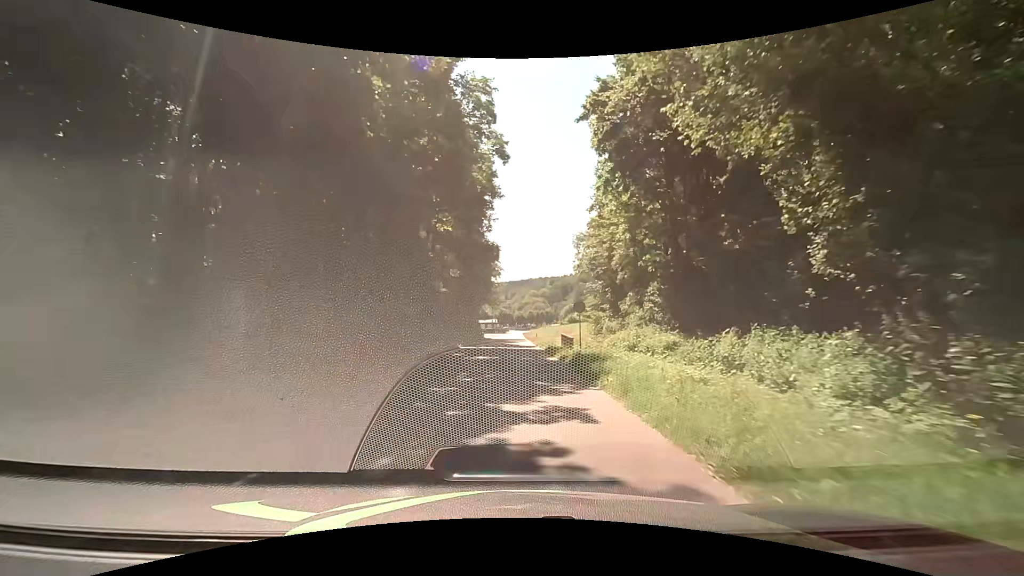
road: residential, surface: asphalt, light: Day
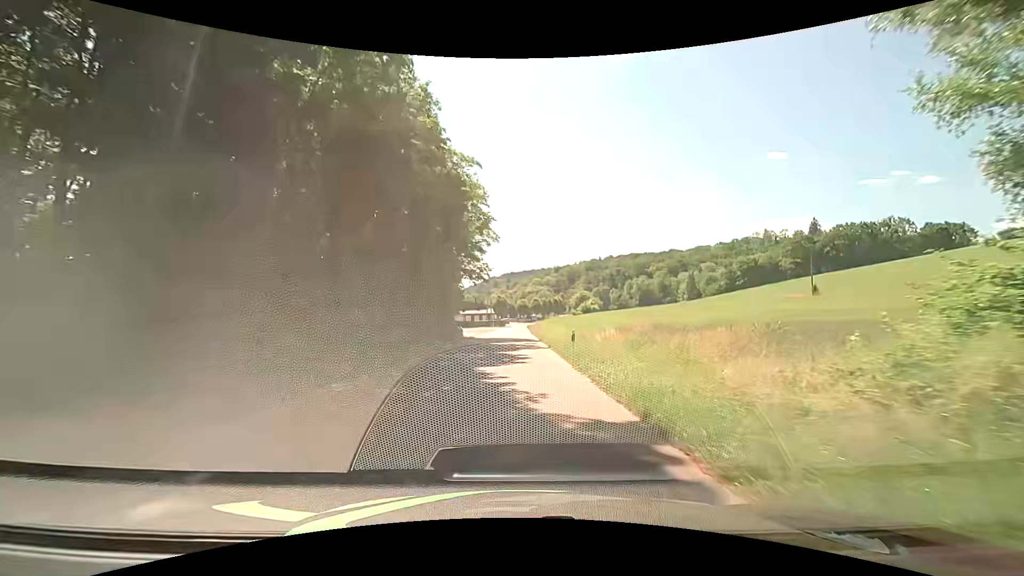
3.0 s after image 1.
(-0.1, +35.8) m; -1°
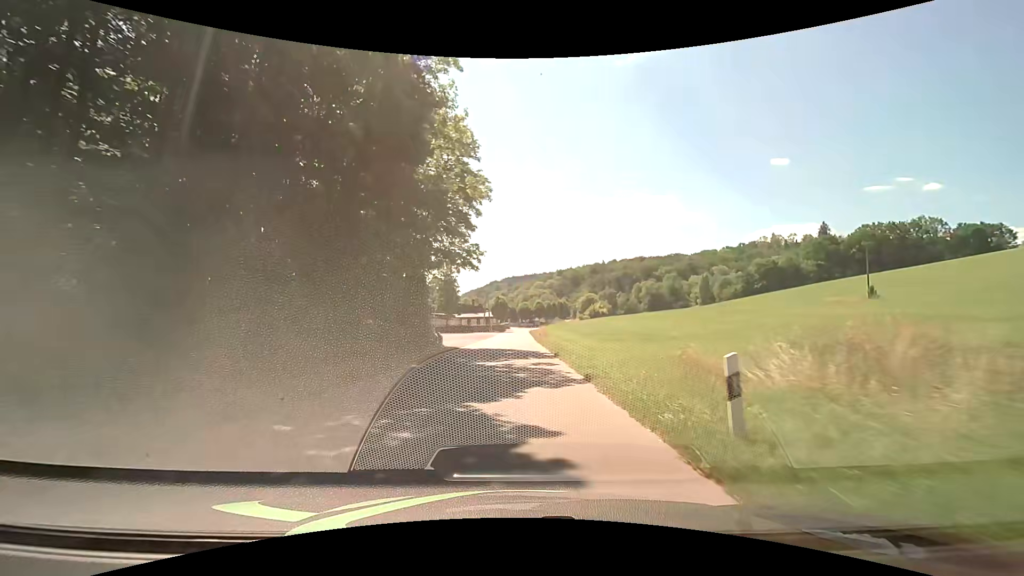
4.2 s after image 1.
(+0.1, +14.6) m; 0°
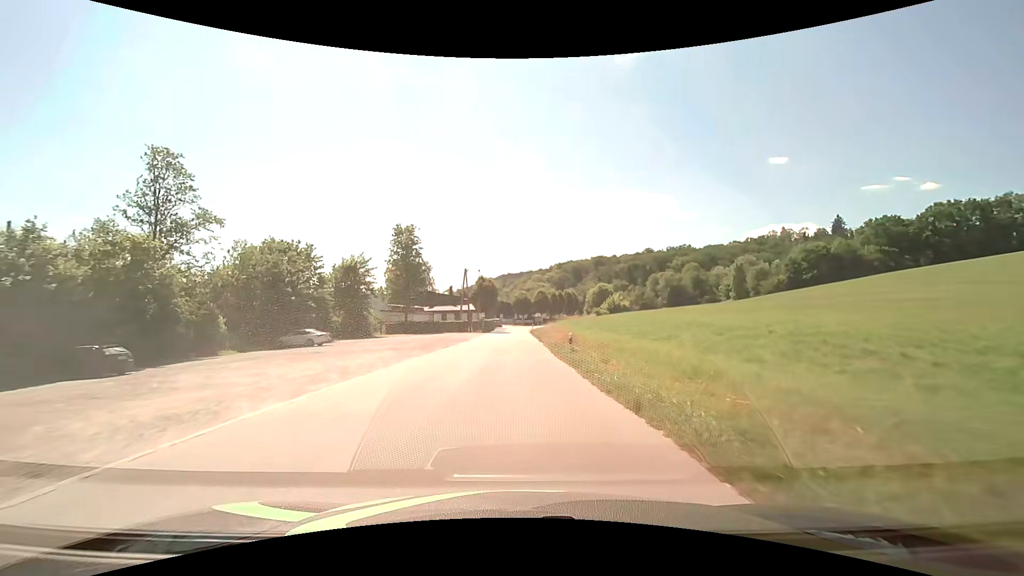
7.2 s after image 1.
(+0.2, +37.7) m; +1°
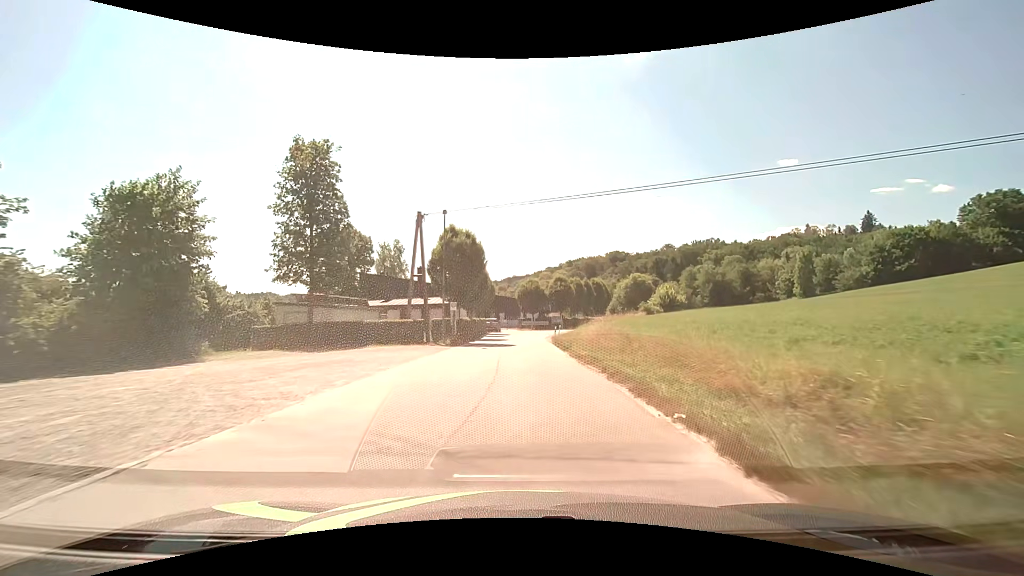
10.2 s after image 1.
(-0.4, +36.8) m; -1°
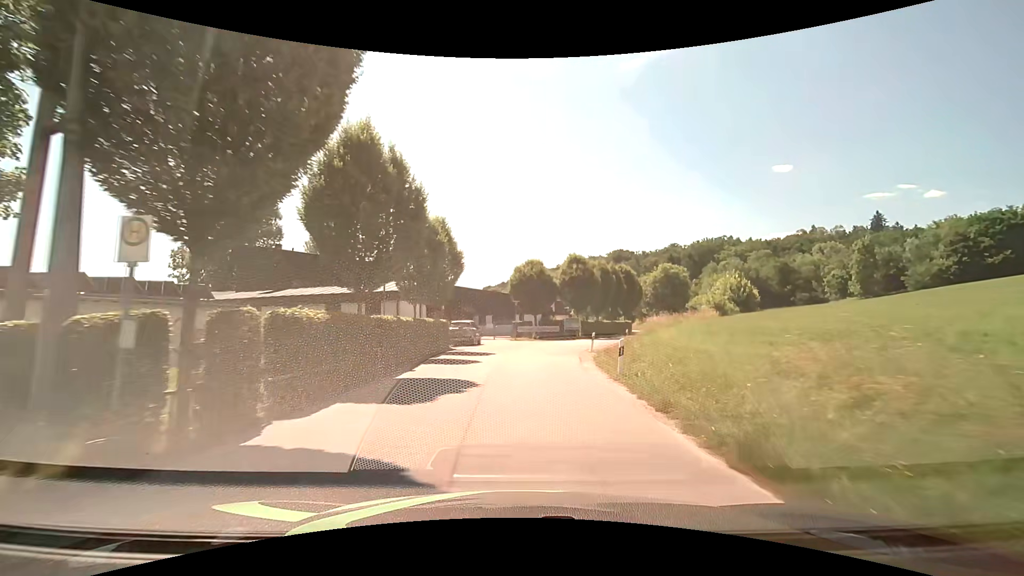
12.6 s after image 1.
(0.0, +26.7) m; 0°
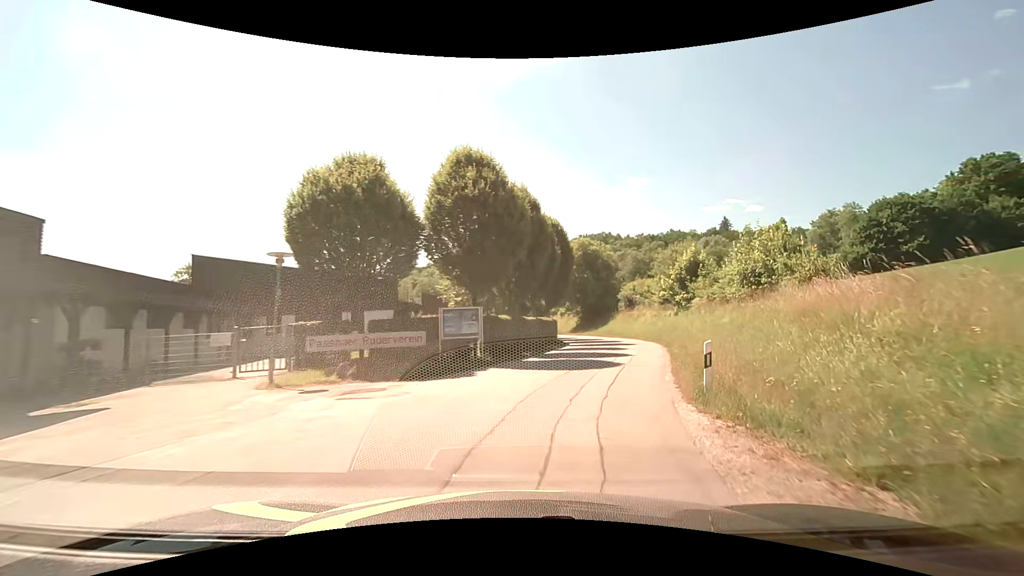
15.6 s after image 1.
(+2.0, +29.3) m; +13°
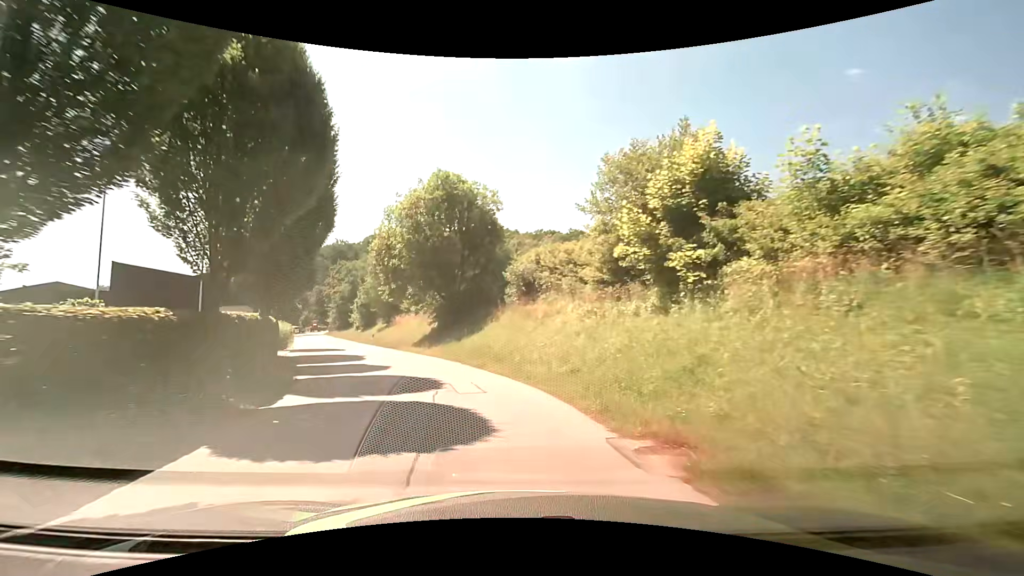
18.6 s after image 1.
(+6.3, +27.2) m; +14°
(-1, +10) (-4, +19) (-8, +29) (-12, +38) (-17, +47) (-21, +56) (-25, +65) (-29, +74) (-34, +83) (-38, +92) m
